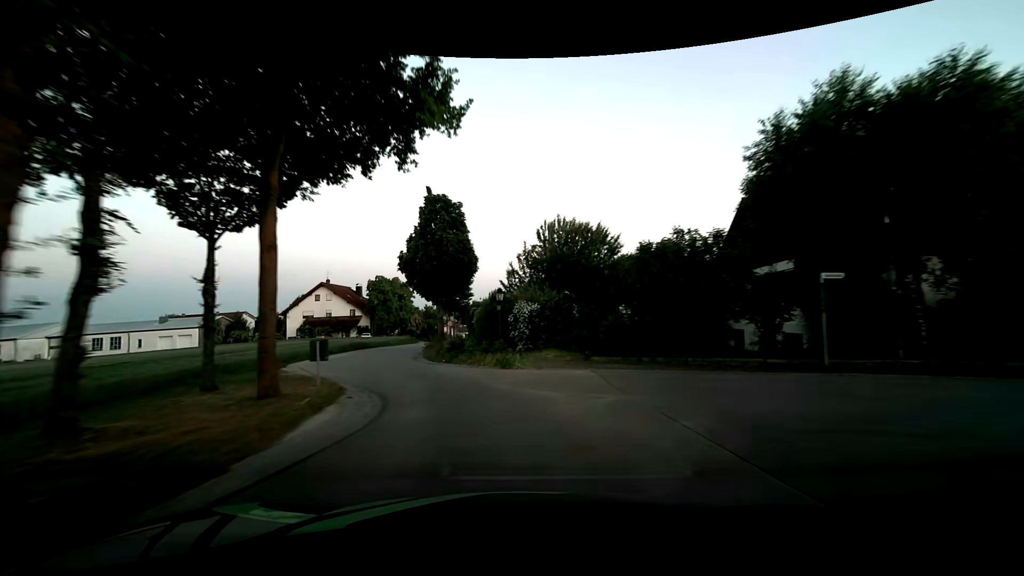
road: tertiary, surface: asphalt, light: Dusk
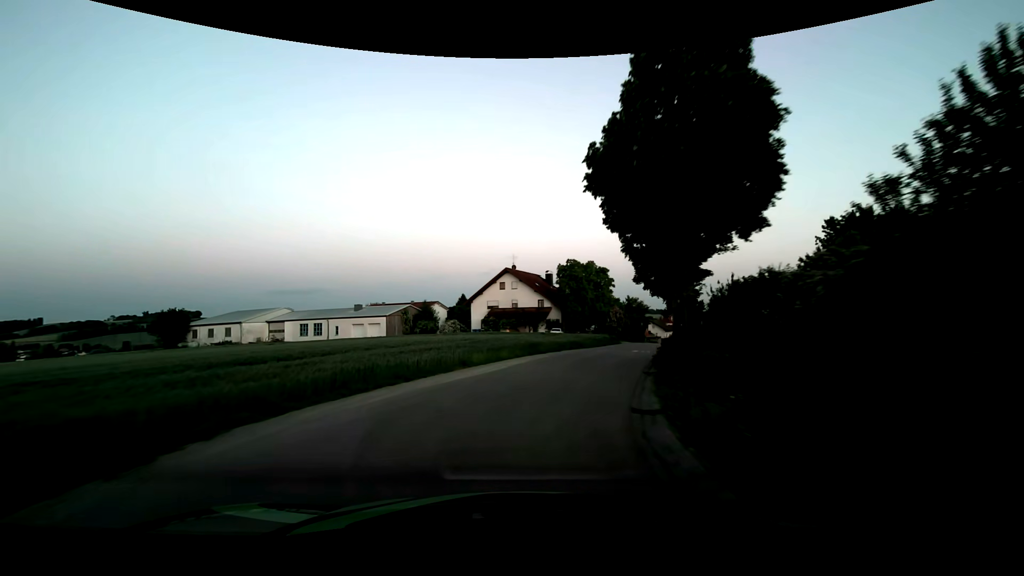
(-3.2, +17.5) m; -23°
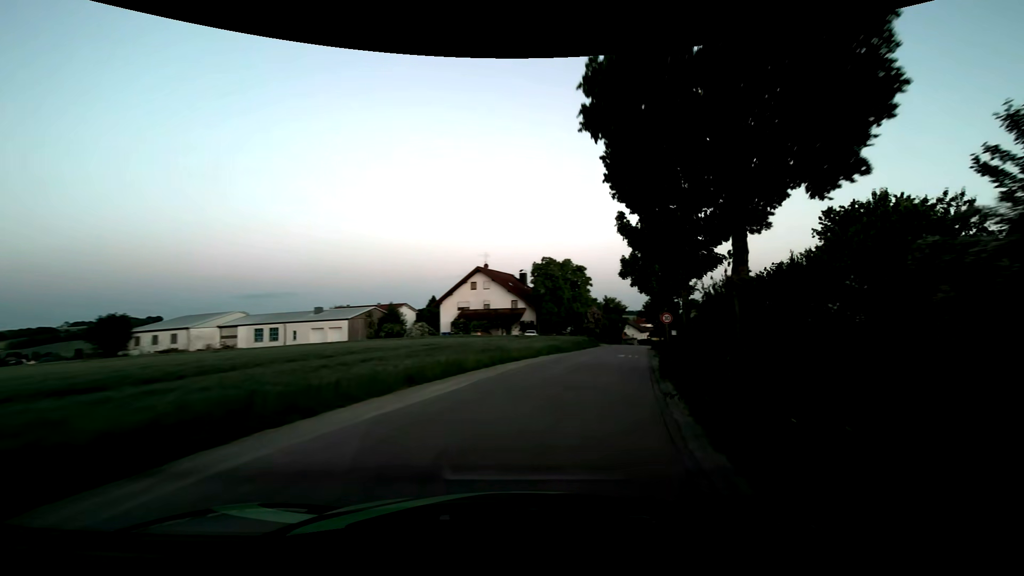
(+0.1, +4.5) m; +2°
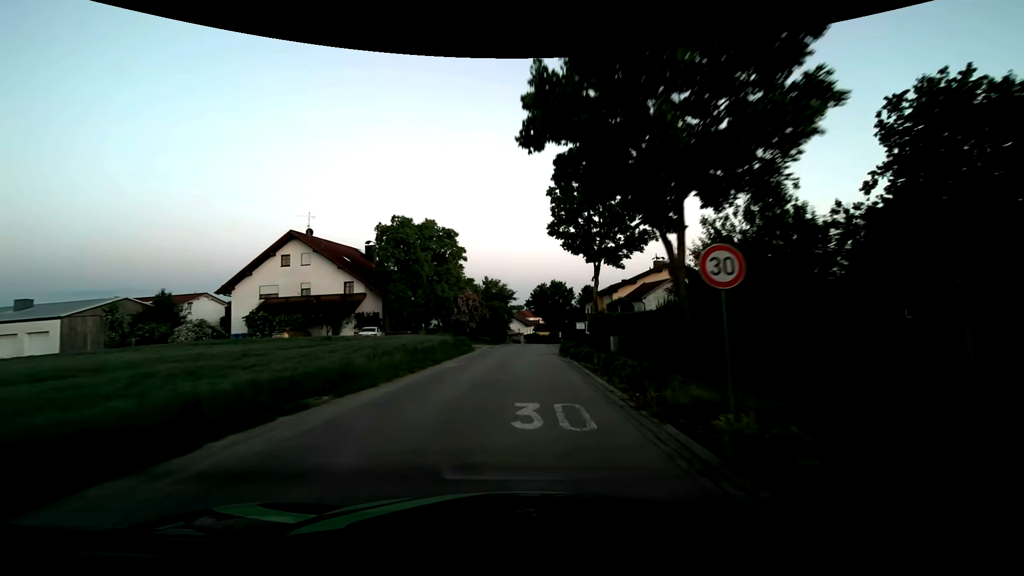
(+3.8, +22.1) m; +15°
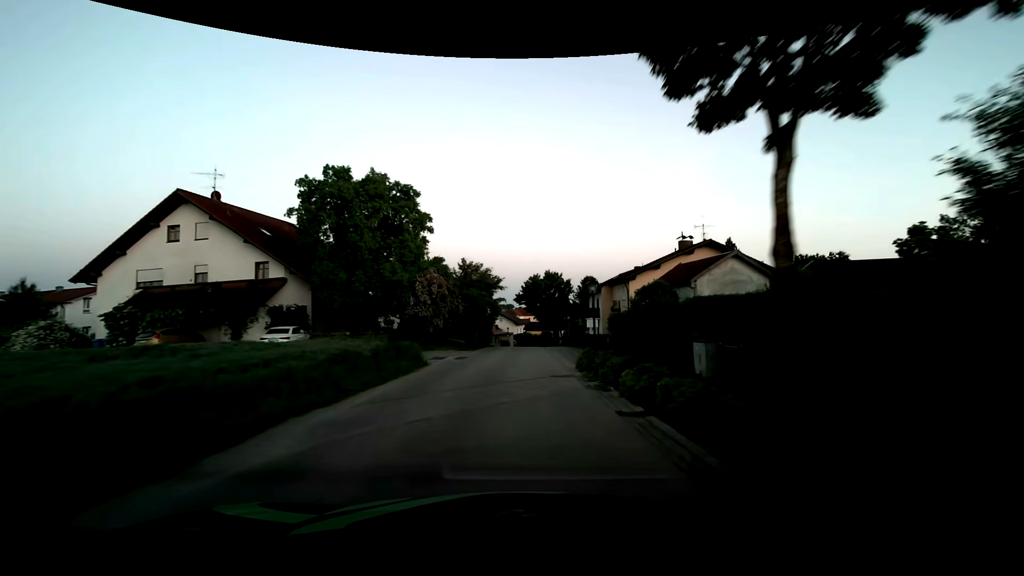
(0.0, +13.7) m; +1°
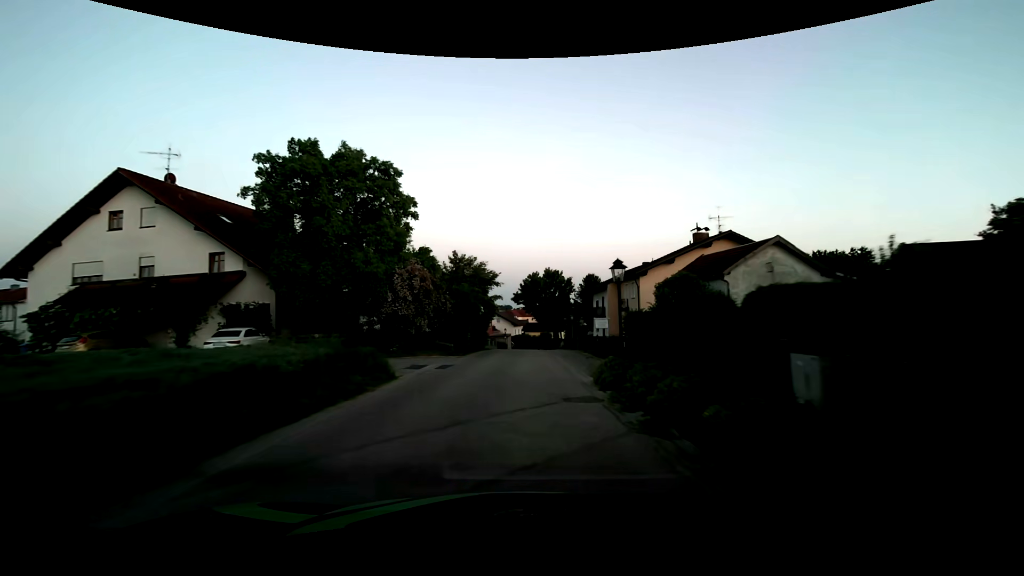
(0.0, +4.6) m; 0°
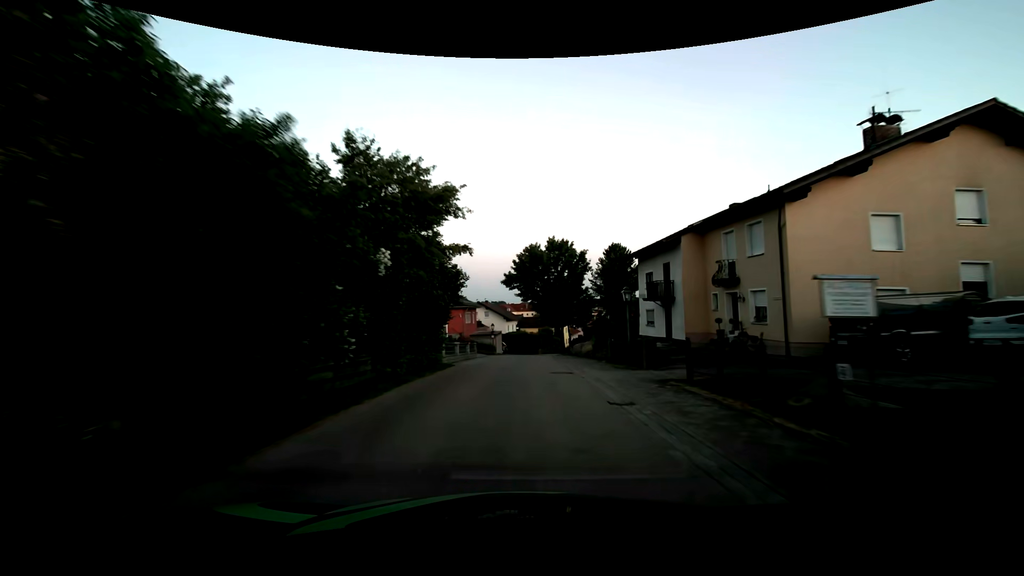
(+0.3, +22.7) m; +1°
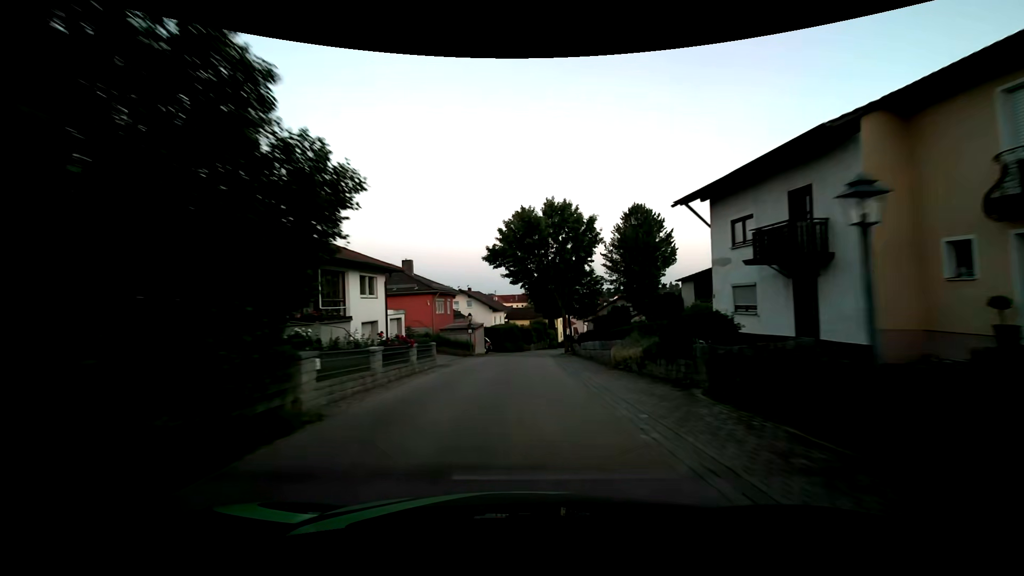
(+0.1, +13.6) m; +1°
(0, +10) (0, +20) (0, +30) (+1, +40) (+2, +50) (+3, +60) (+5, +70) (+7, +79) (+9, +89) (+12, +99) m
